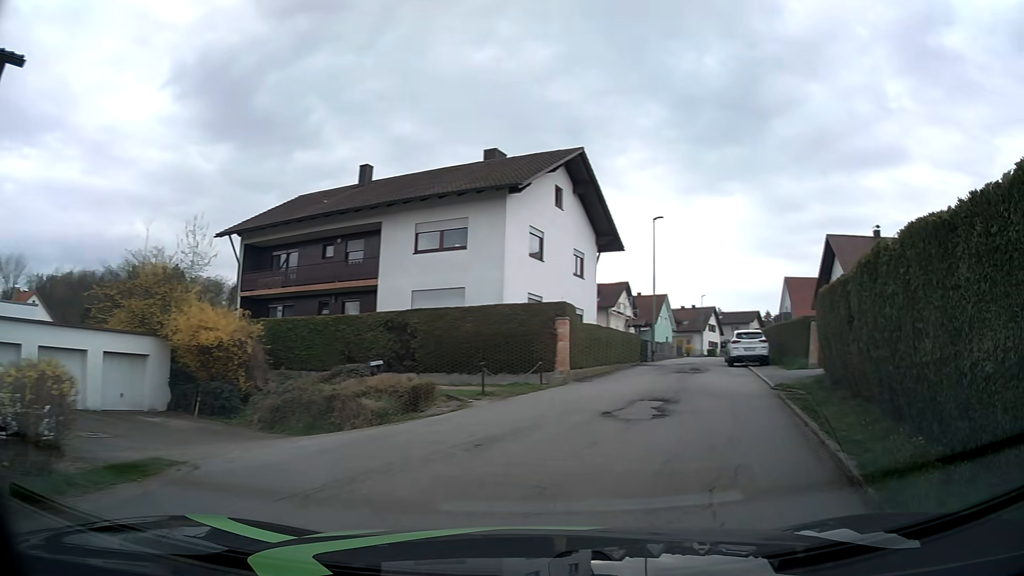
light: Day
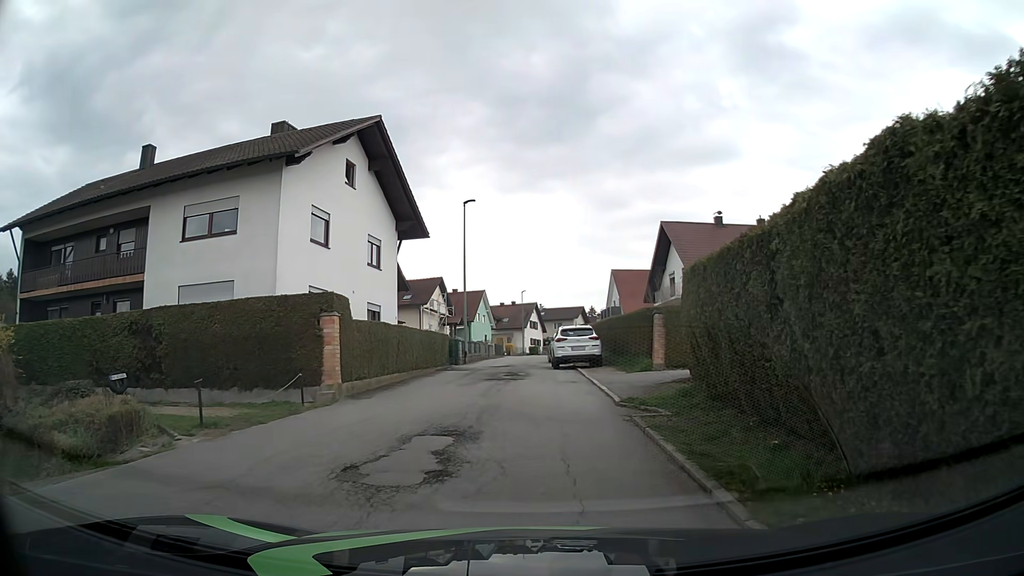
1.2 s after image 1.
(+0.9, +4.7) m; +15°
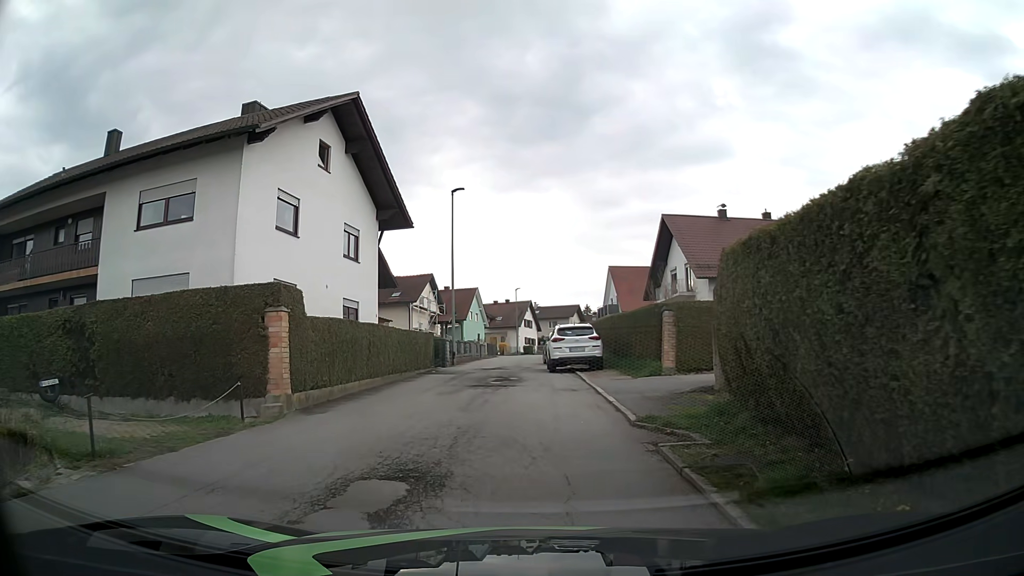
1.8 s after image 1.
(0.0, +2.7) m; +1°
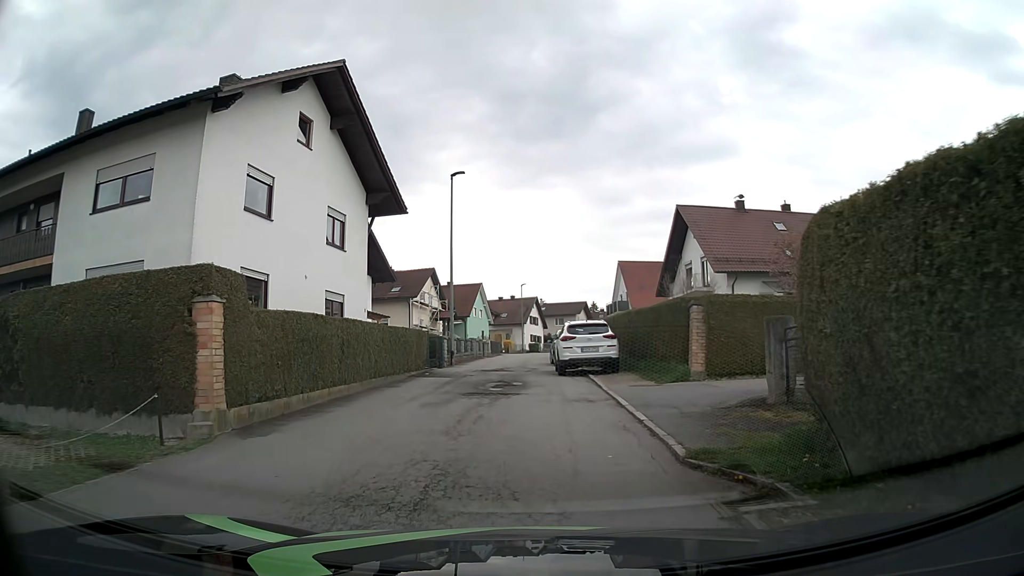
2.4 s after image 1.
(0.0, +2.8) m; -1°
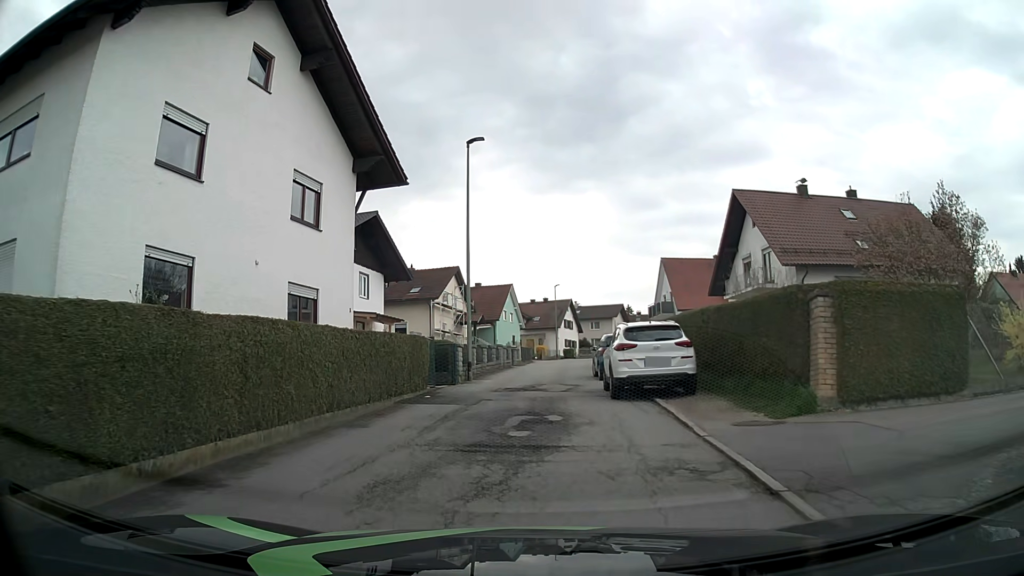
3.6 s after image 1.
(0.0, +6.1) m; -1°
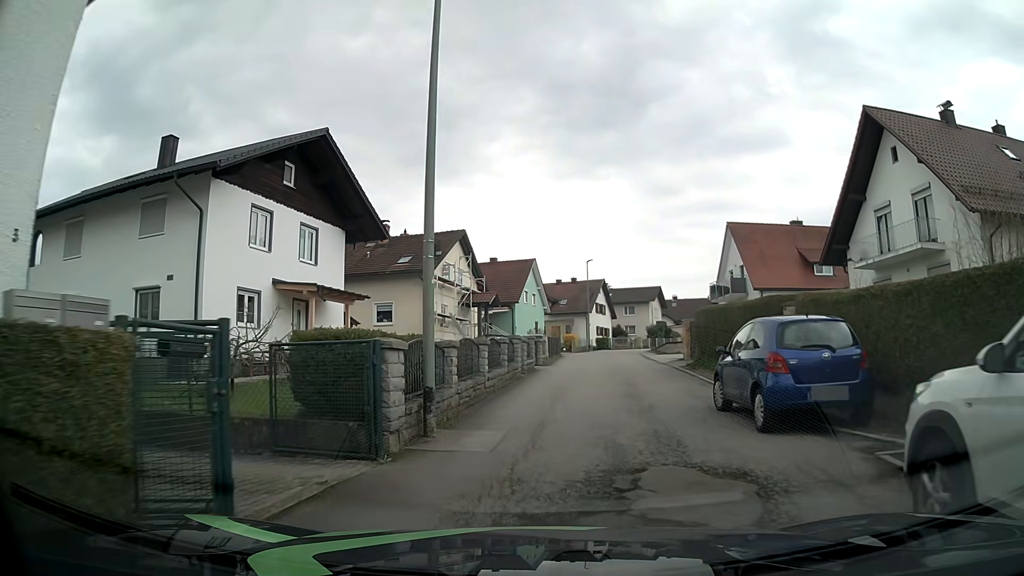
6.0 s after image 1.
(-0.7, +13.8) m; -3°
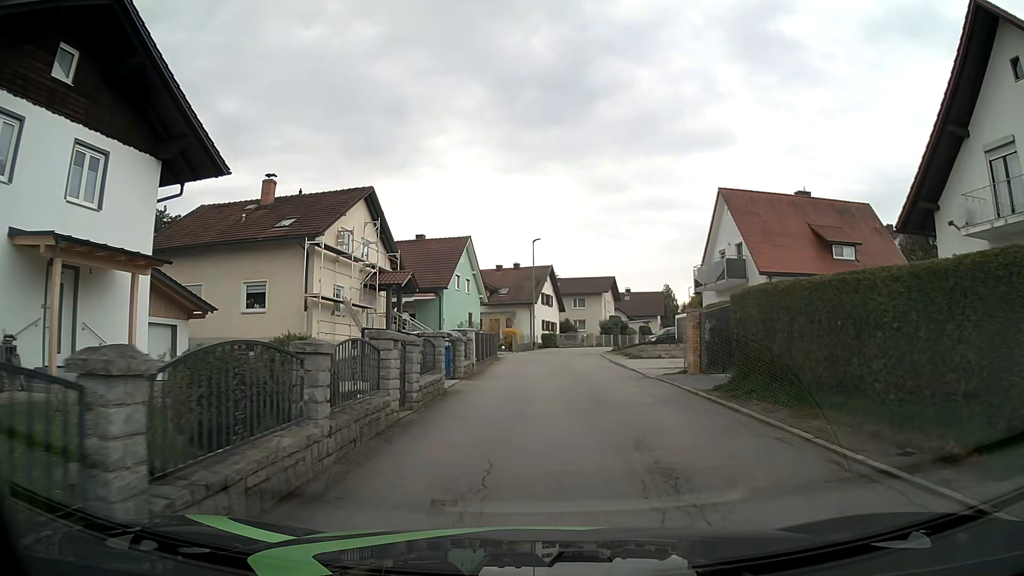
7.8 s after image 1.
(+0.6, +11.1) m; +4°
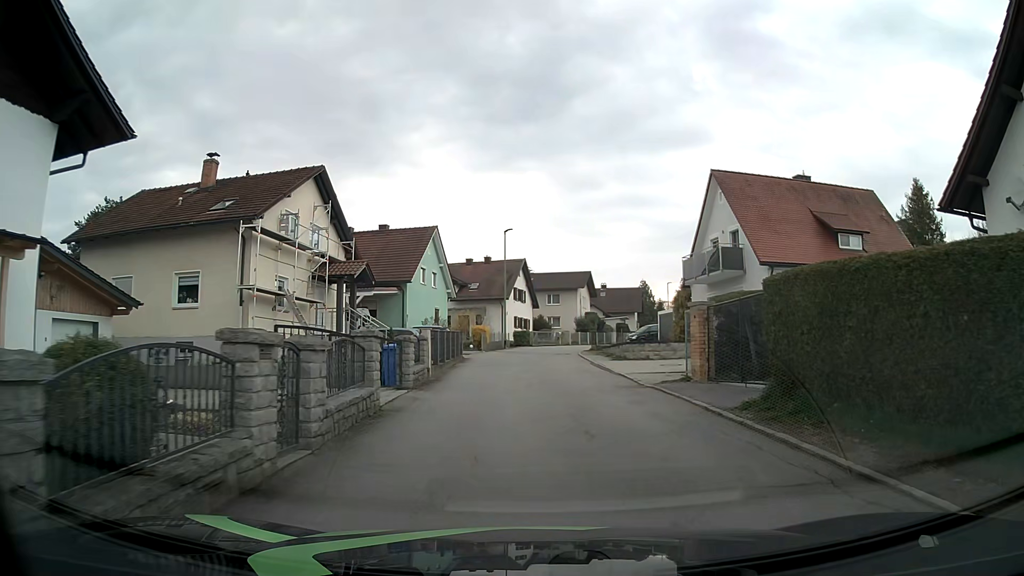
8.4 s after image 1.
(+0.1, +3.8) m; +3°
(0, +10) (+1, +20) (+1, +30) (+1, +40) (+3, +50) (+7, +59) (+10, +68) (+14, +78) (+19, +86) (+22, +96) m
